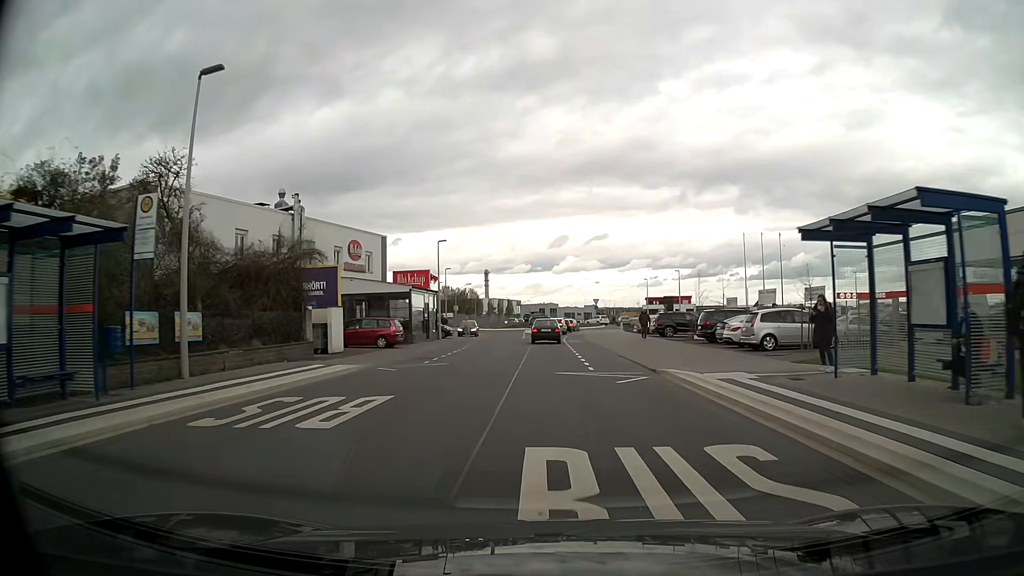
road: tertiary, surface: asphalt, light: Day
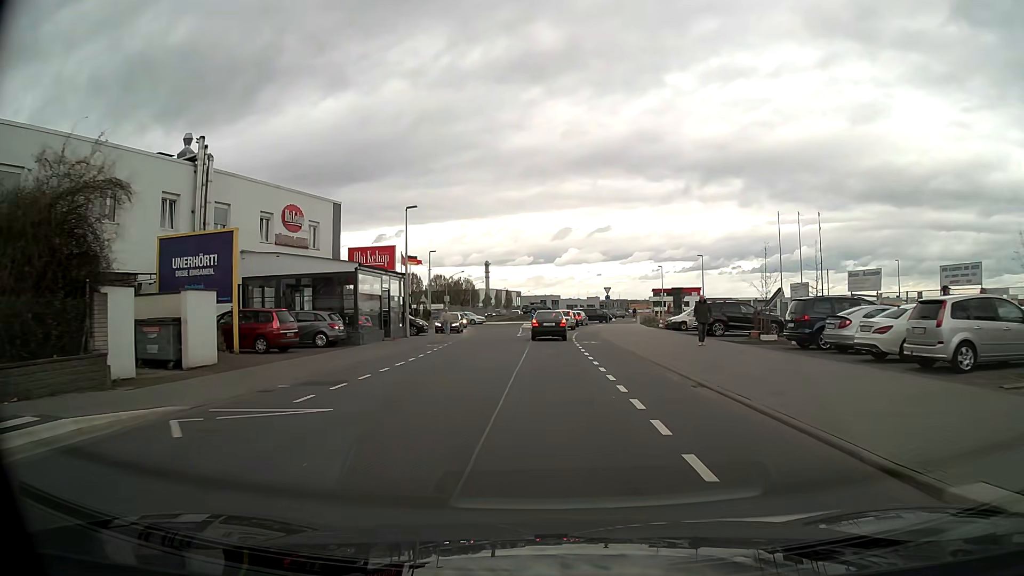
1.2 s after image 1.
(0.0, +12.8) m; 0°
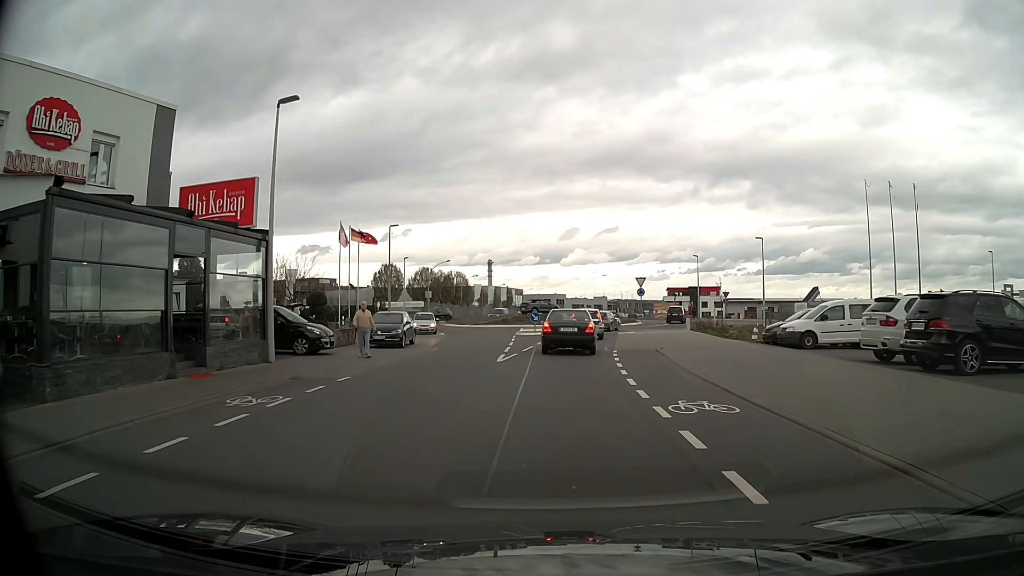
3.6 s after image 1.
(-0.2, +20.4) m; -1°
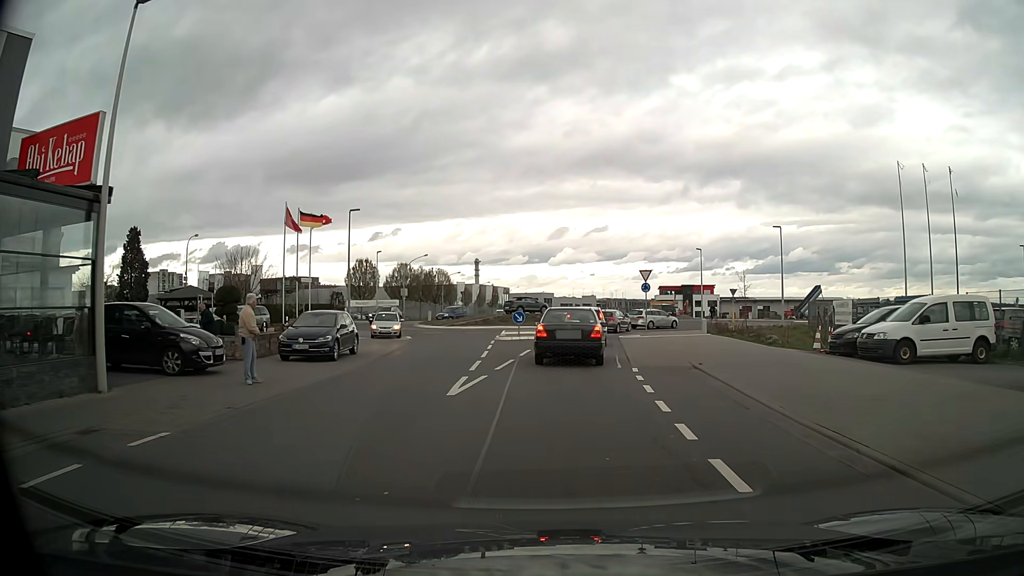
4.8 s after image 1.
(+0.1, +7.6) m; +1°
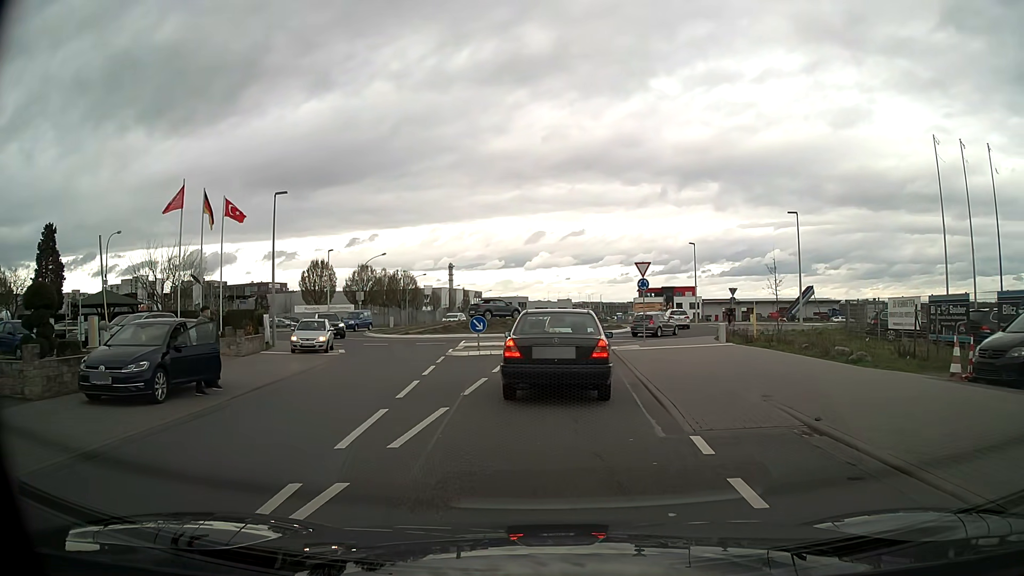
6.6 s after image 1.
(+0.1, +8.4) m; +2°
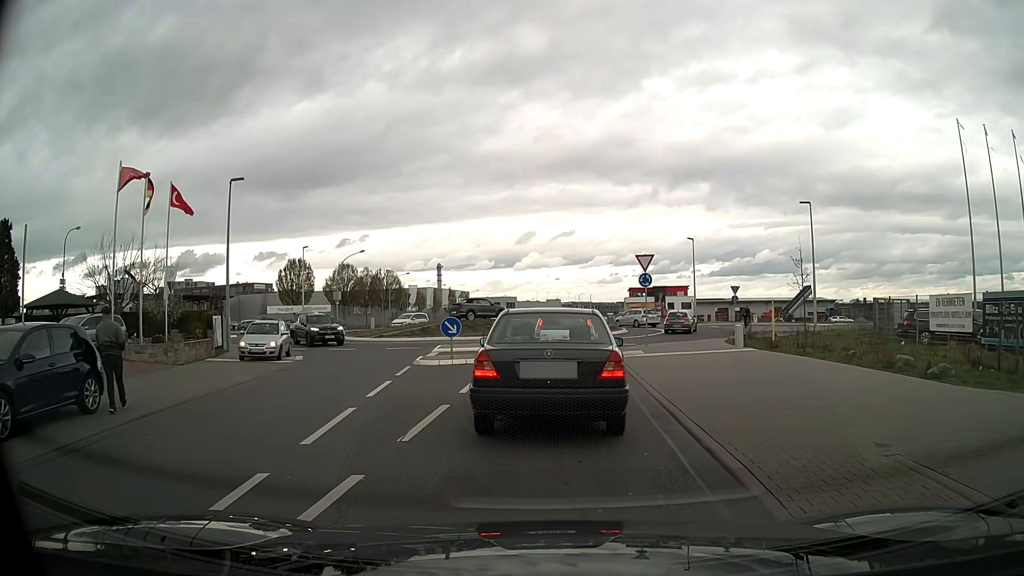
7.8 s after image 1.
(+0.1, +4.1) m; +3°
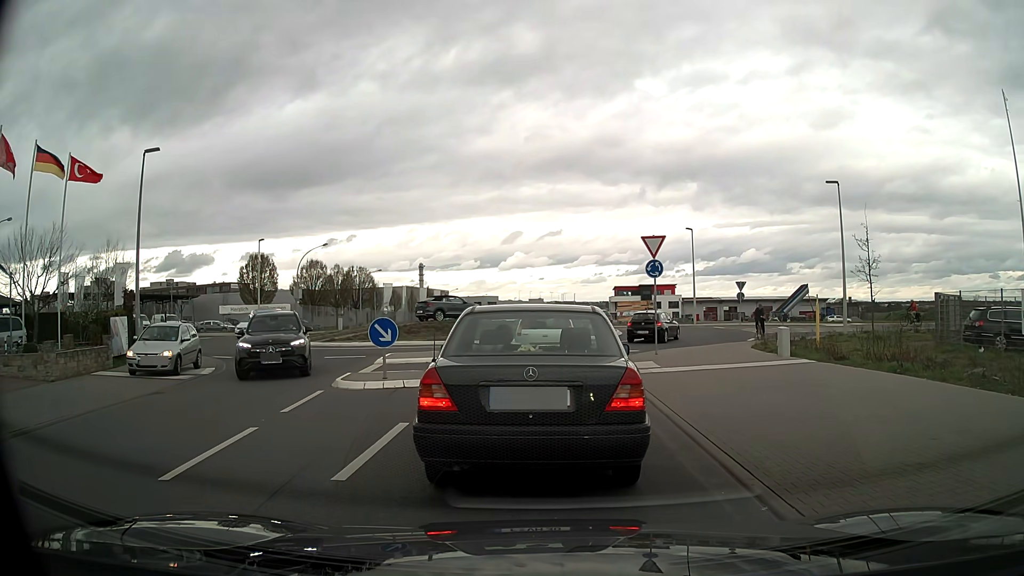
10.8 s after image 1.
(-0.1, +6.2) m; 0°
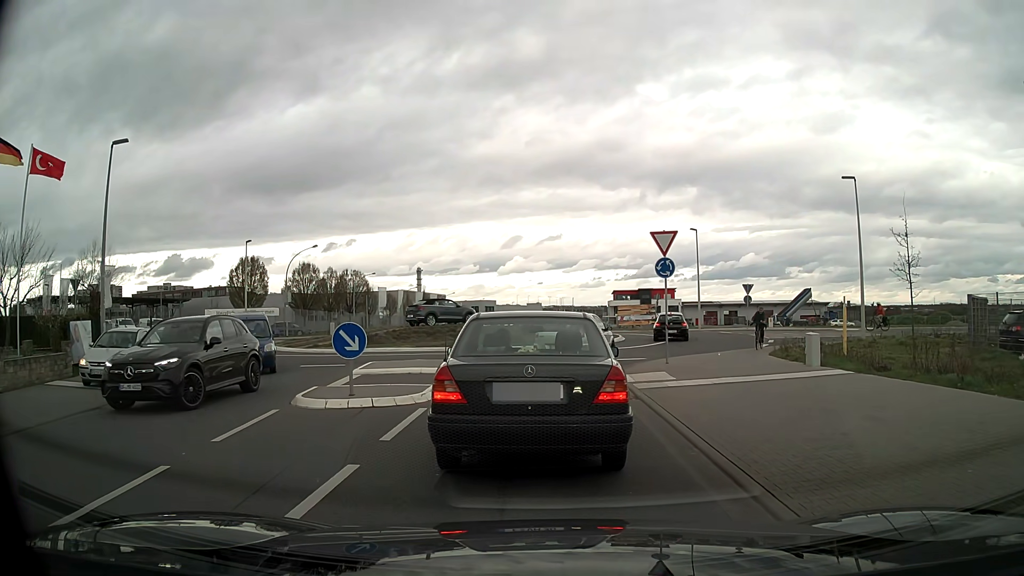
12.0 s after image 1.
(0.0, +2.4) m; 0°
(0, +10) (+1, +20) (+5, +29) (+9, +38) (+6, +47) (0, +55) (-4, +64) (-7, +74) (-8, +84) (-8, +94) m
